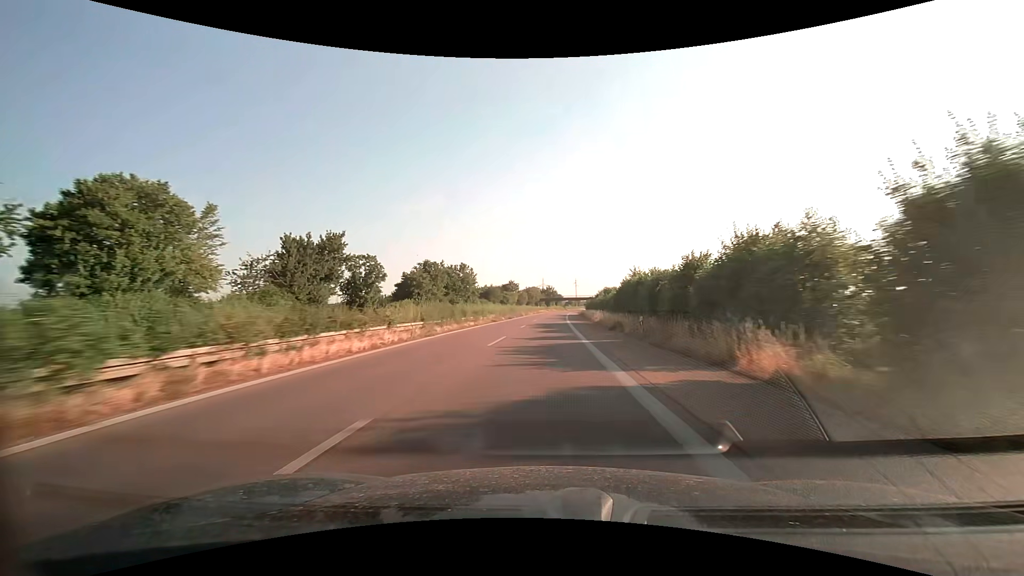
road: trunk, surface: asphalt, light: Day
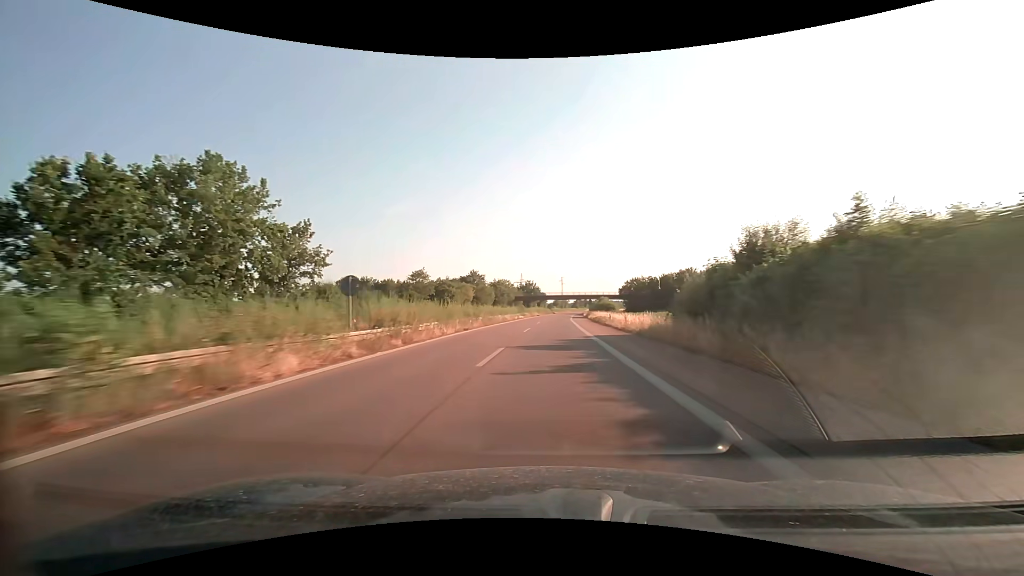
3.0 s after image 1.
(+1.2, +78.9) m; +2°
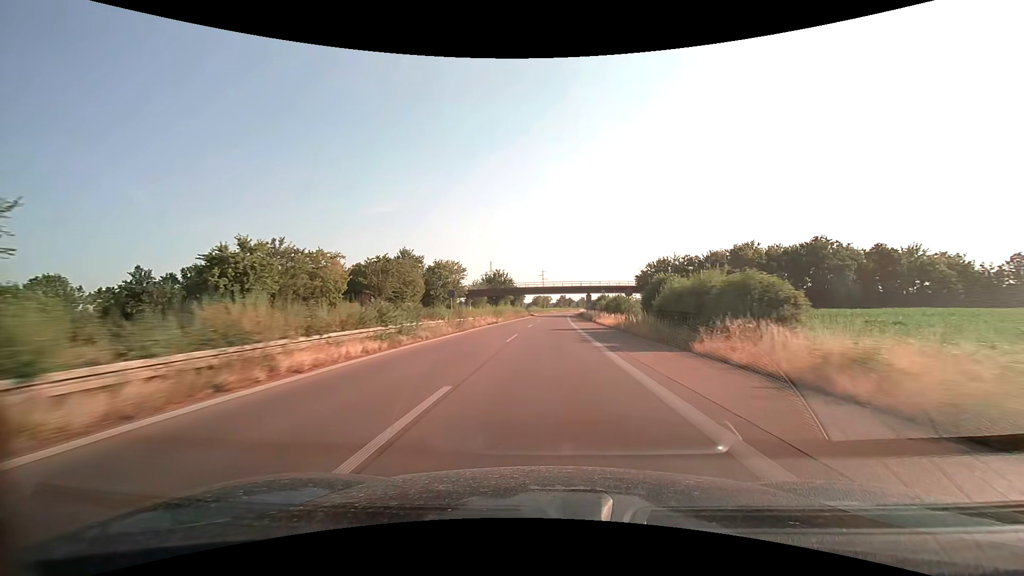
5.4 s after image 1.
(+1.4, +63.1) m; +2°
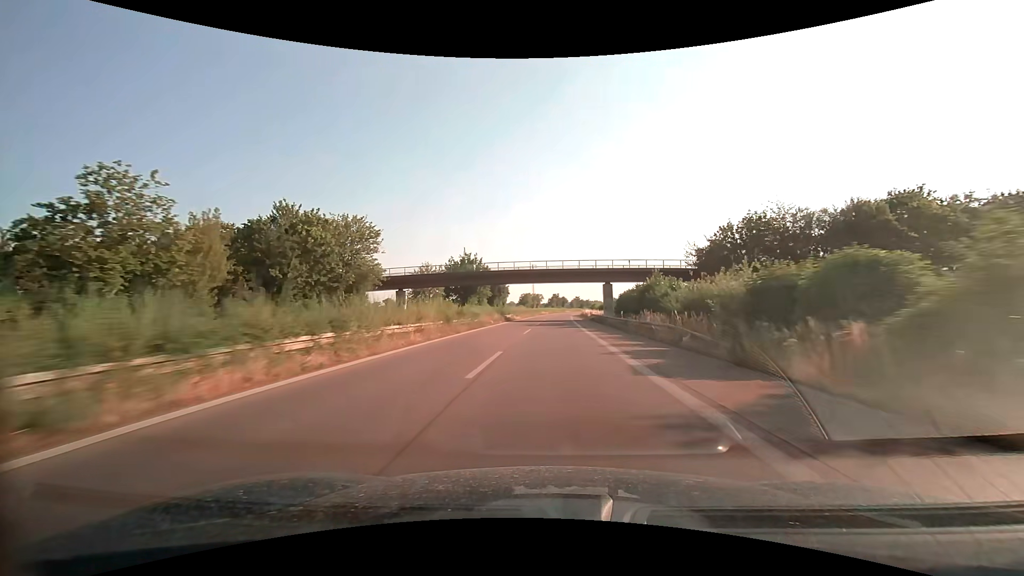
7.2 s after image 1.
(+0.4, +47.4) m; +1°
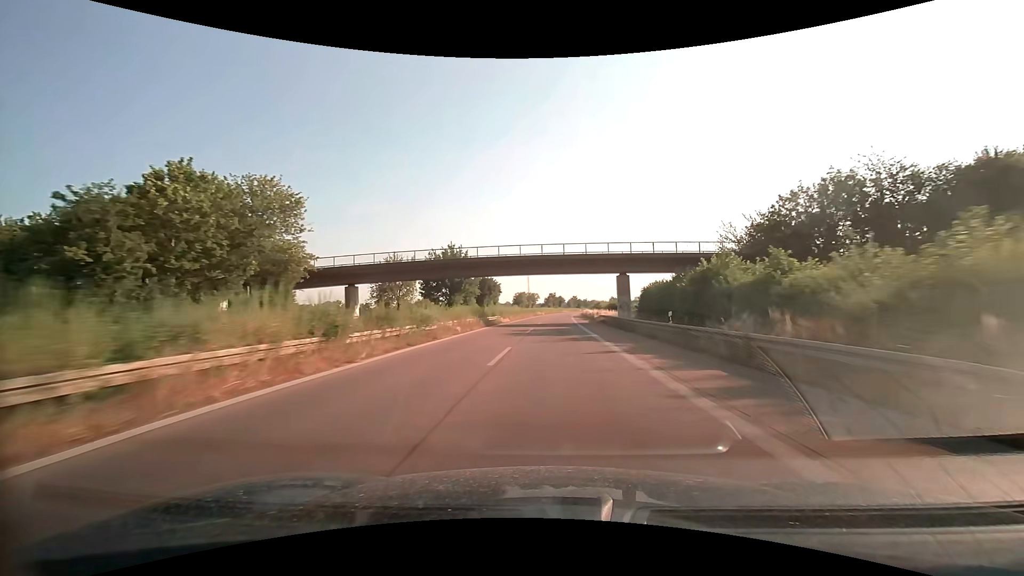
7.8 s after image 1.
(+0.1, +15.8) m; 0°
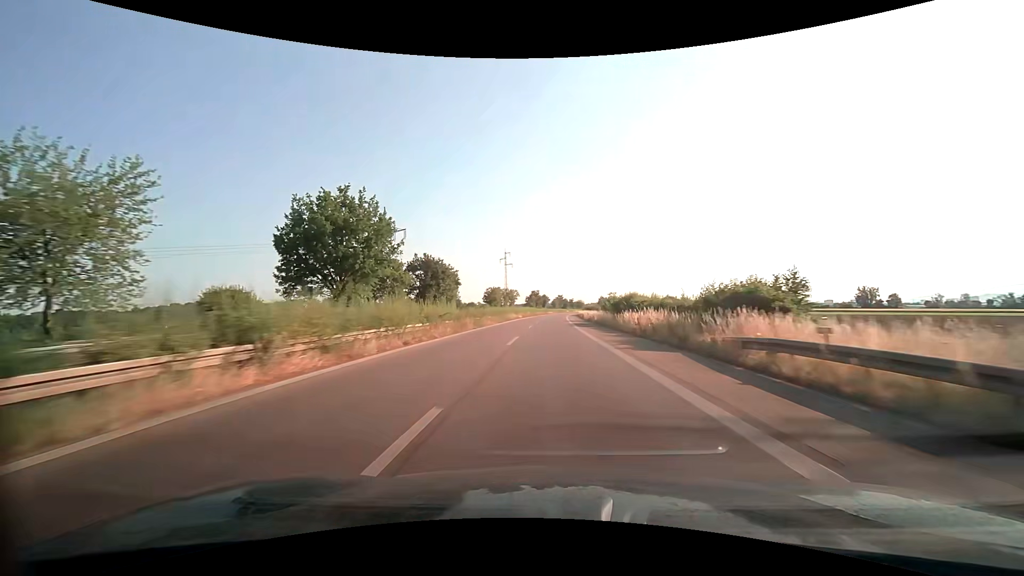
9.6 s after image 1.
(+0.7, +47.4) m; +2°
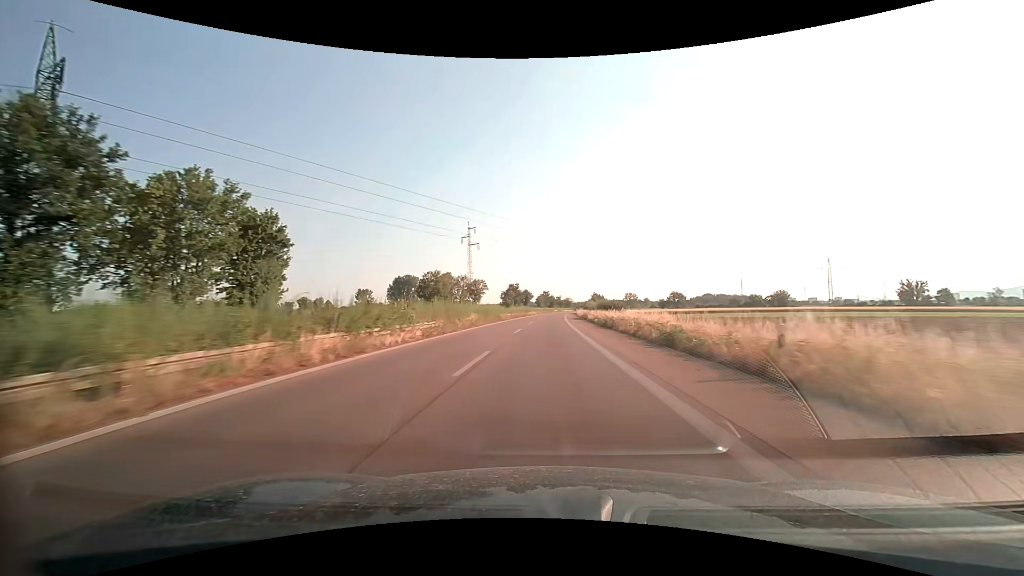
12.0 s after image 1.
(+1.2, +63.1) m; +2°
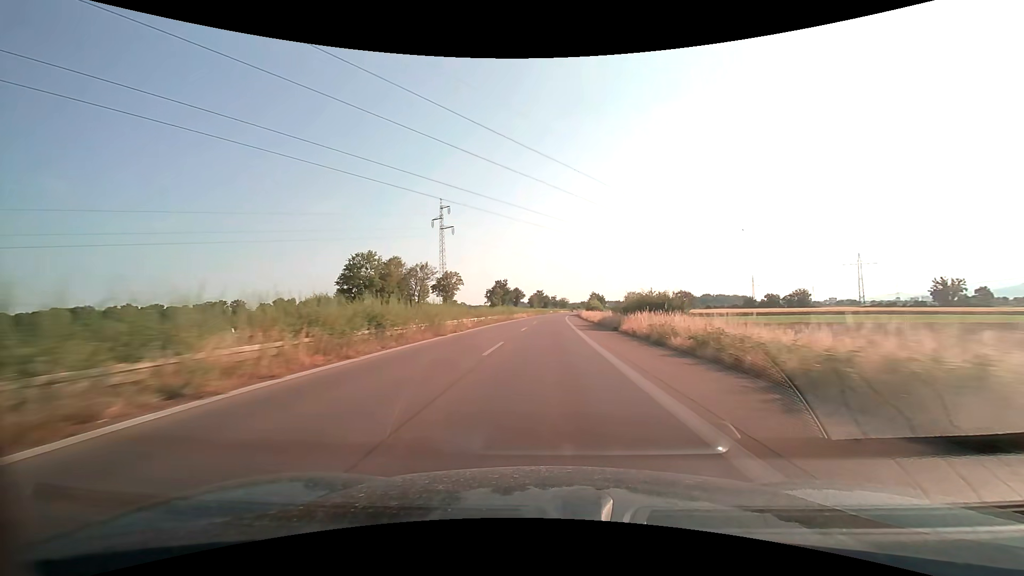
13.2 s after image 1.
(+0.2, +31.6) m; +1°
(0, +10) (0, +20) (0, +30) (0, +40) (+1, +50) (+1, +60) (+1, +70) (+1, +80) (+2, +90) (+2, +100) m
